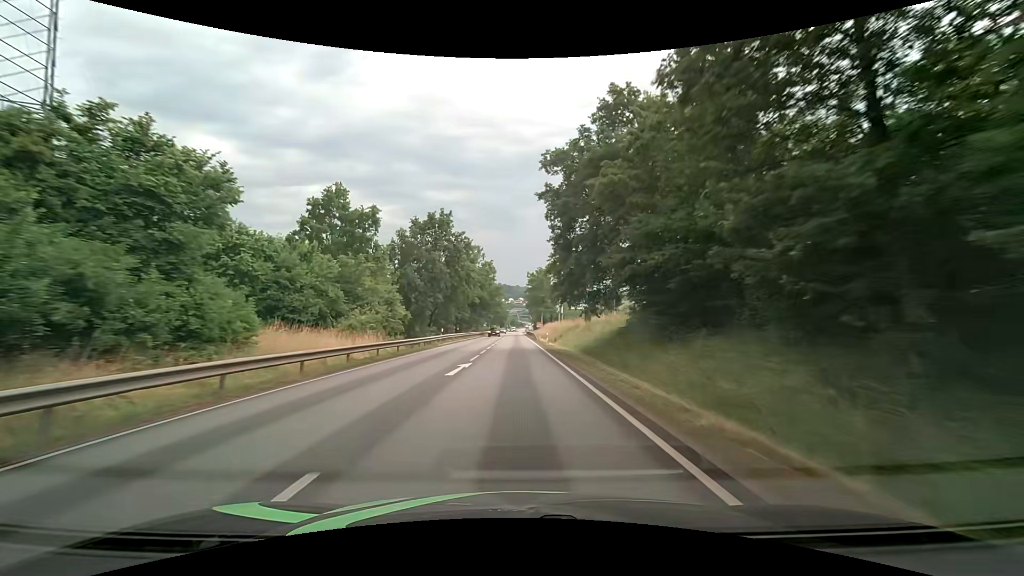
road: primary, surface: asphalt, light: Day
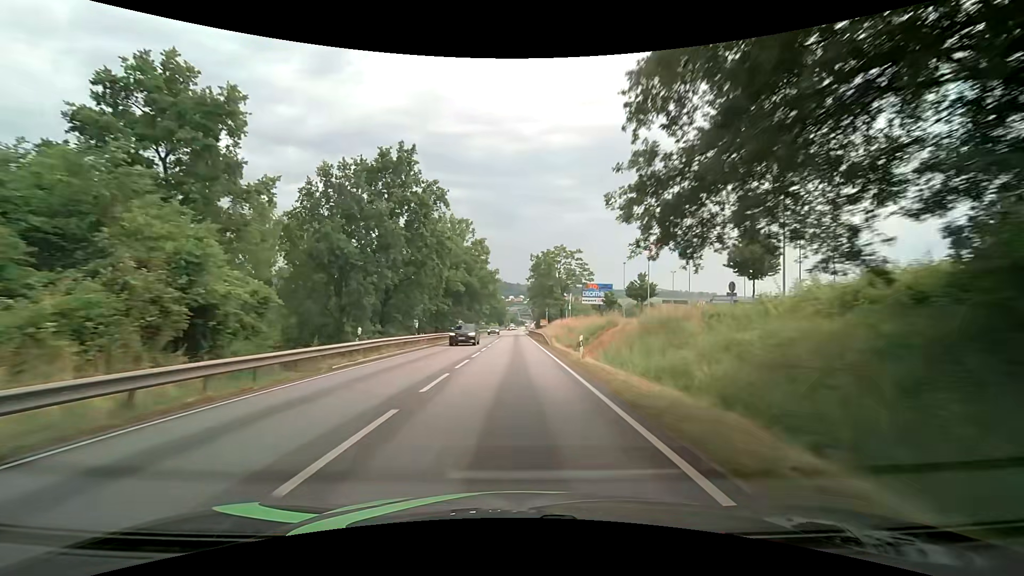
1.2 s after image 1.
(0.0, +22.5) m; 0°
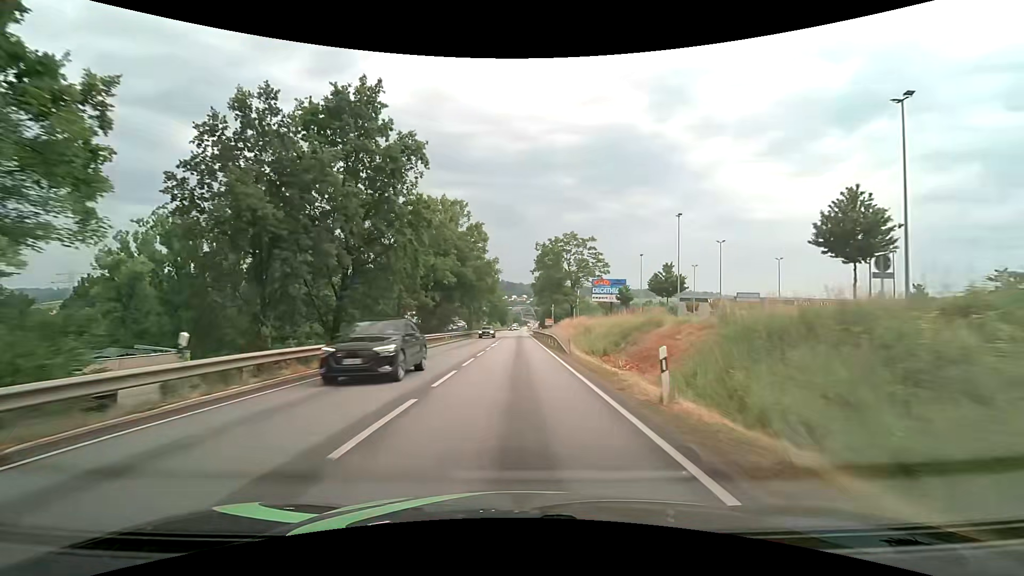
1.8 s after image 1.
(0.0, +10.9) m; 0°
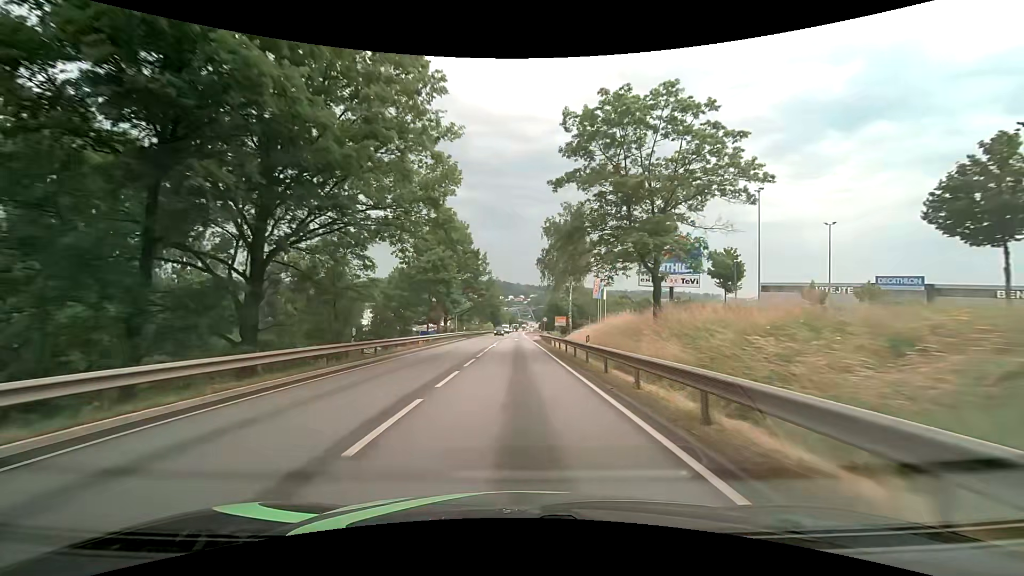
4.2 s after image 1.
(-0.3, +41.9) m; 0°
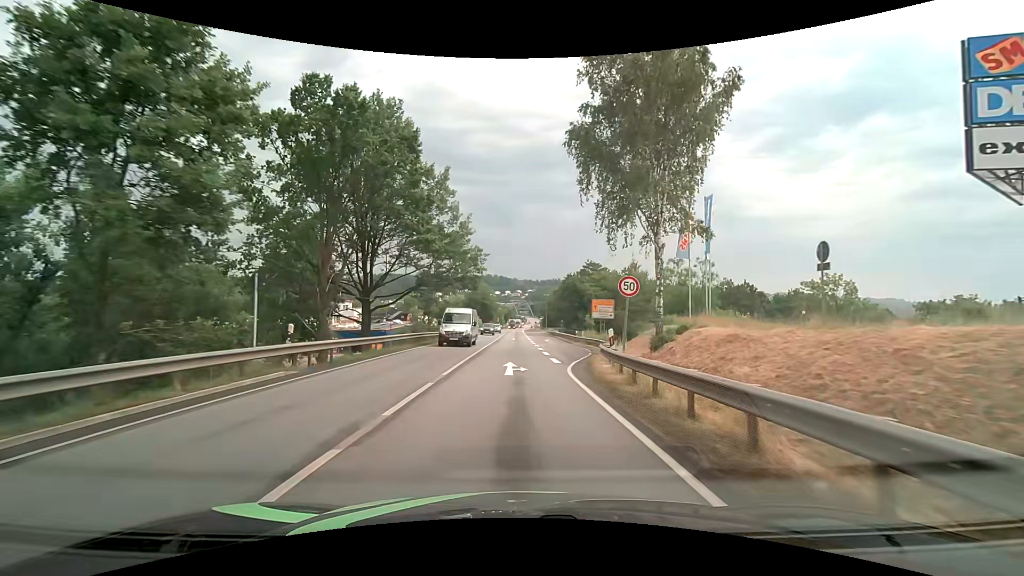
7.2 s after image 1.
(0.0, +45.1) m; 0°
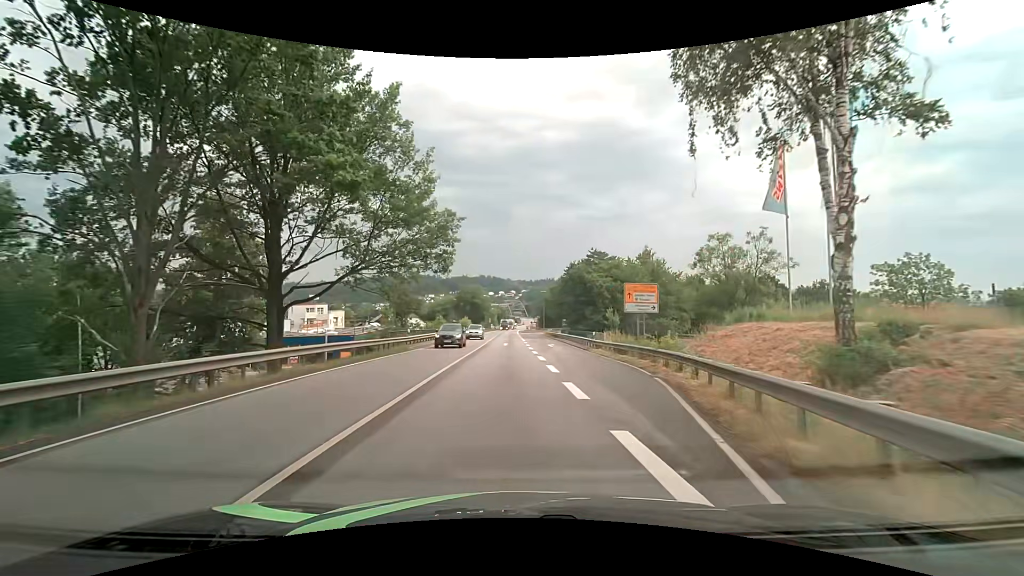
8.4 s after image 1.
(+0.1, +15.1) m; +1°
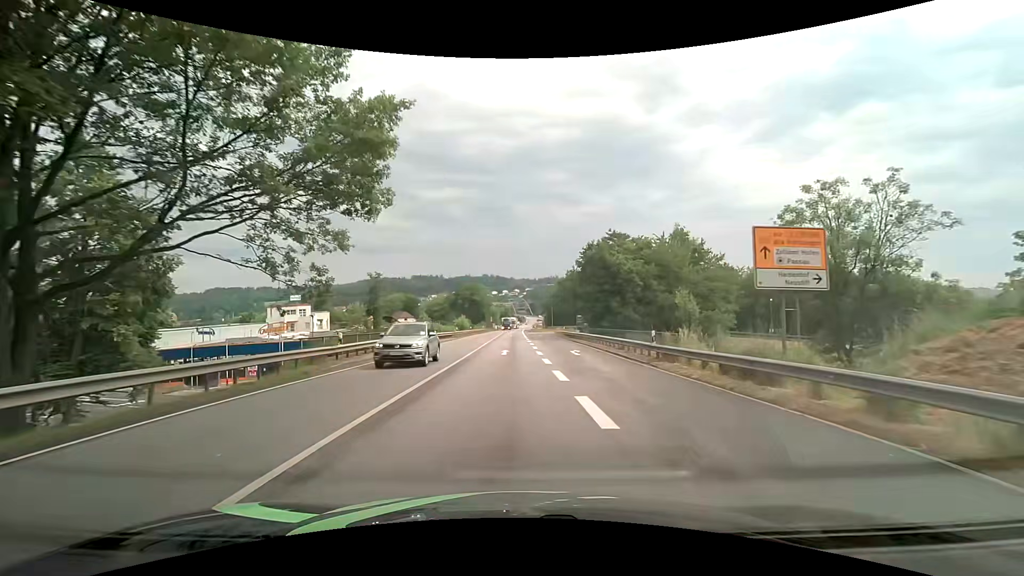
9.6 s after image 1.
(0.0, +14.9) m; 0°
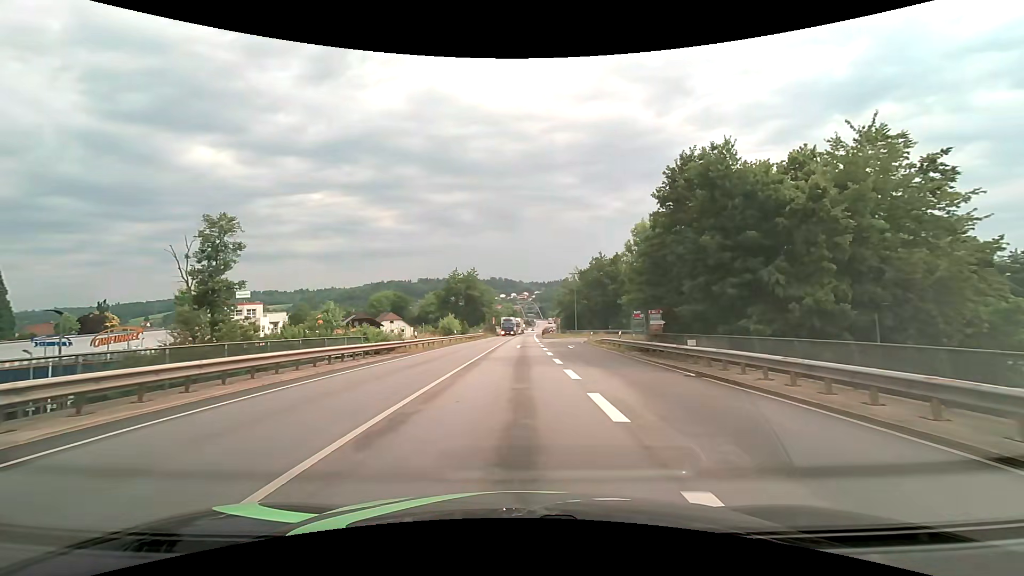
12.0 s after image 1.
(-0.3, +29.5) m; -1°
